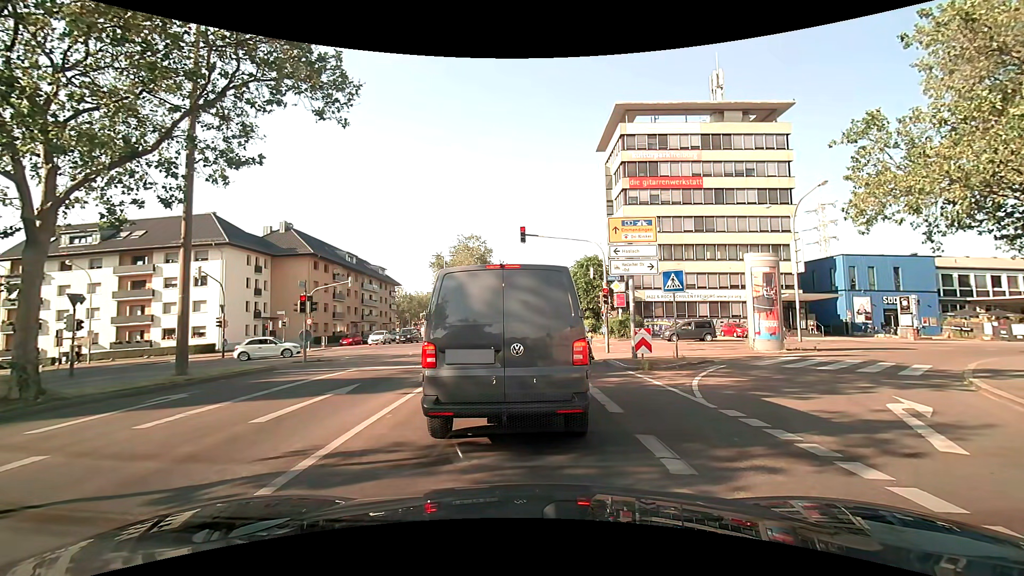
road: secondary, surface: asphalt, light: Day
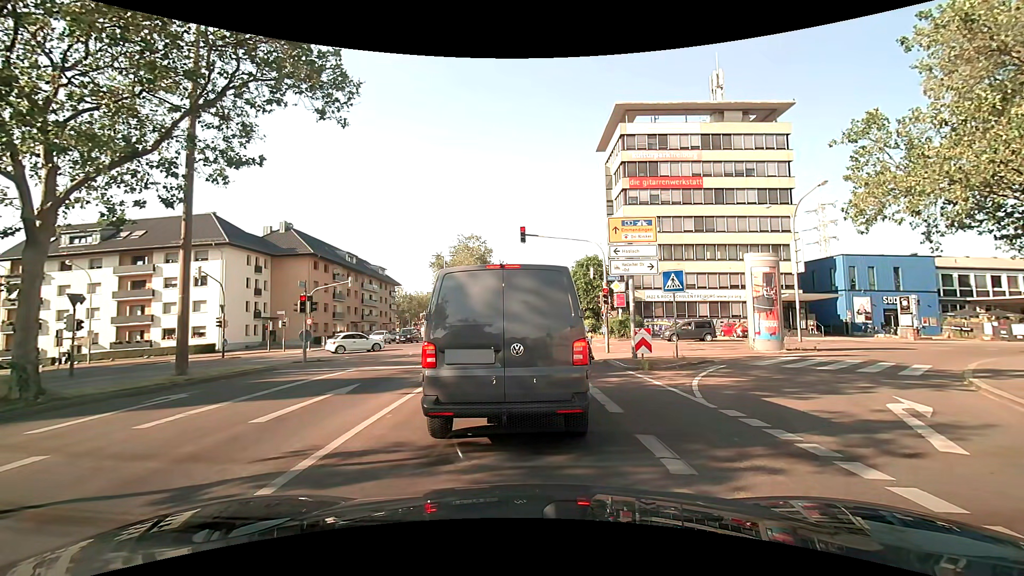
(0.0, 0.0) m; 0°
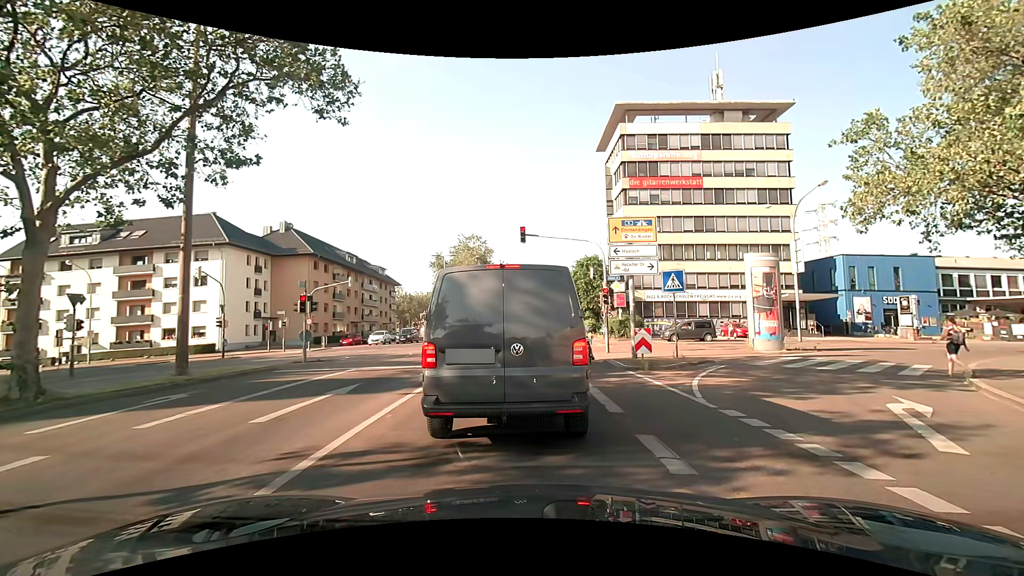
(0.0, 0.0) m; 0°
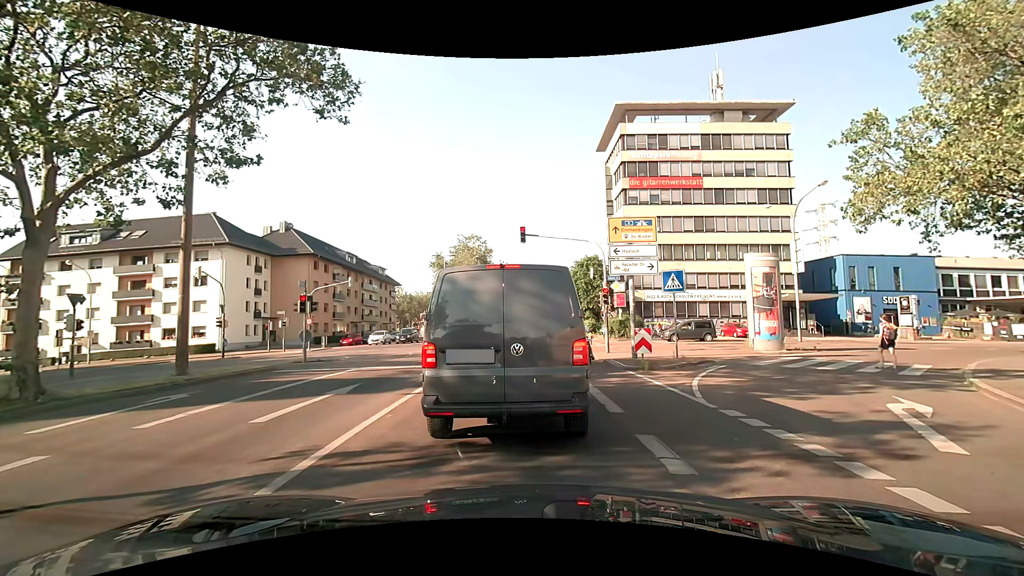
(0.0, 0.0) m; 0°
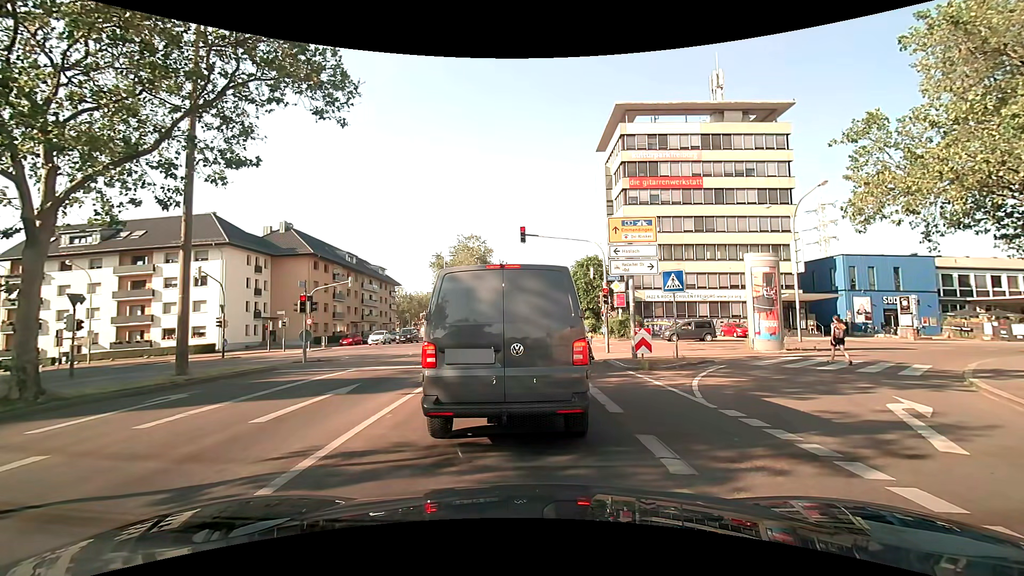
(0.0, 0.0) m; 0°
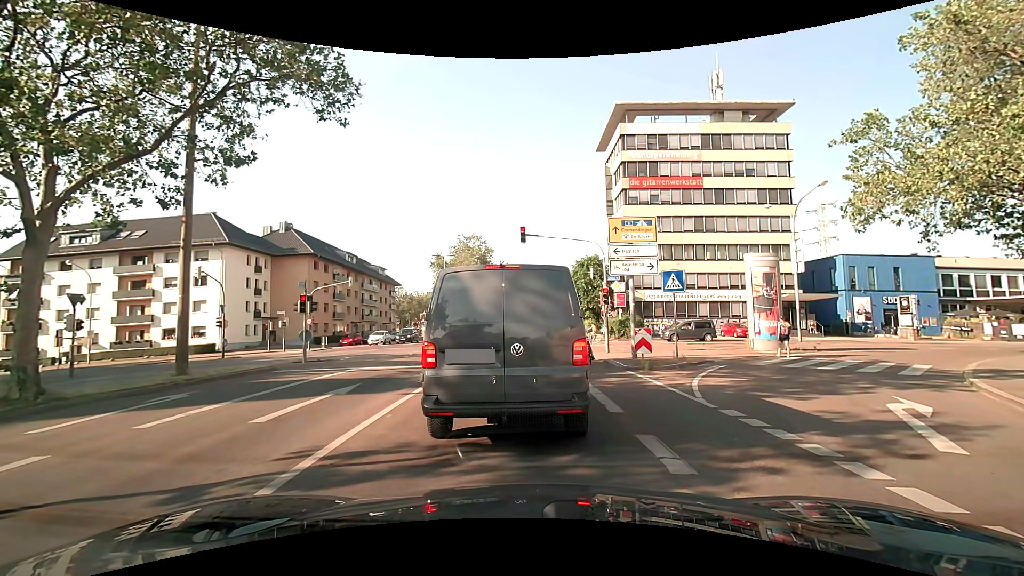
(0.0, 0.0) m; 0°
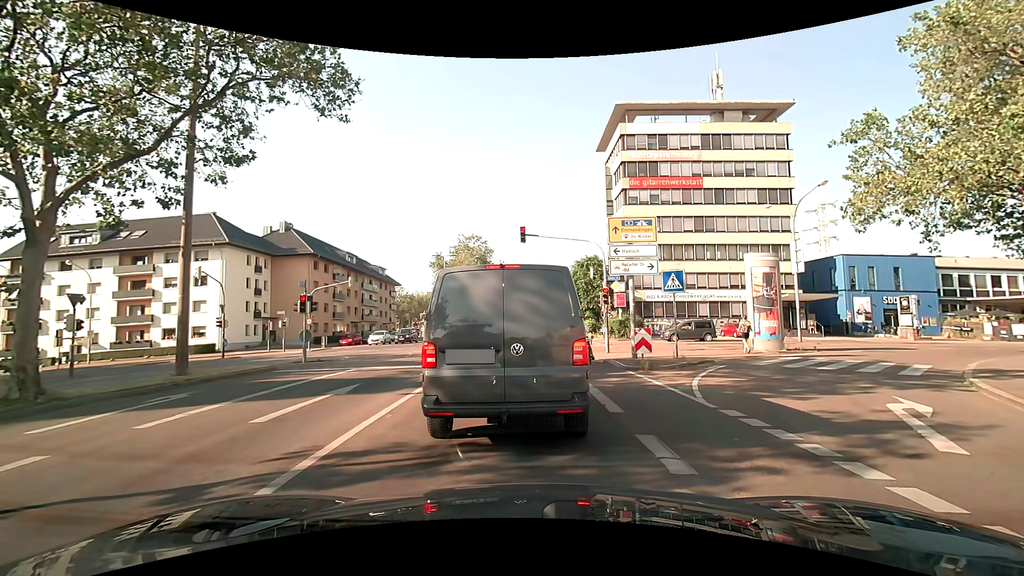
(0.0, 0.0) m; 0°
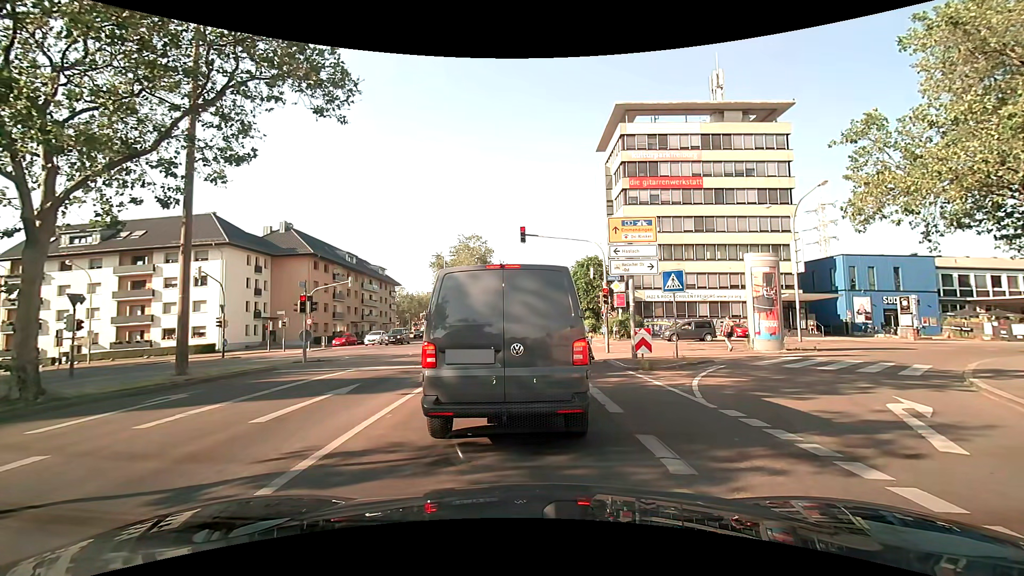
(0.0, 0.0) m; 0°
